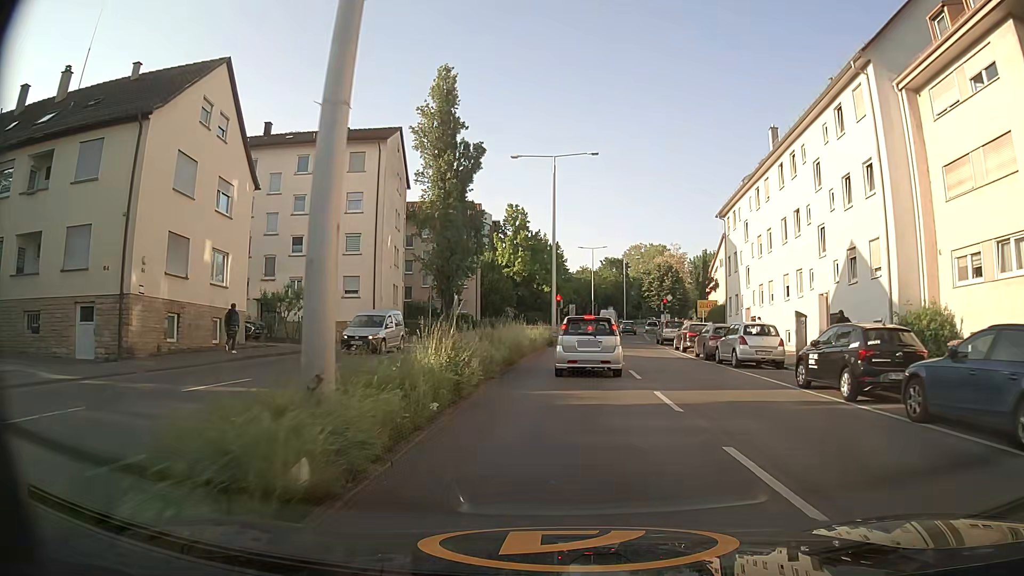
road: secondary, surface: asphalt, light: Day
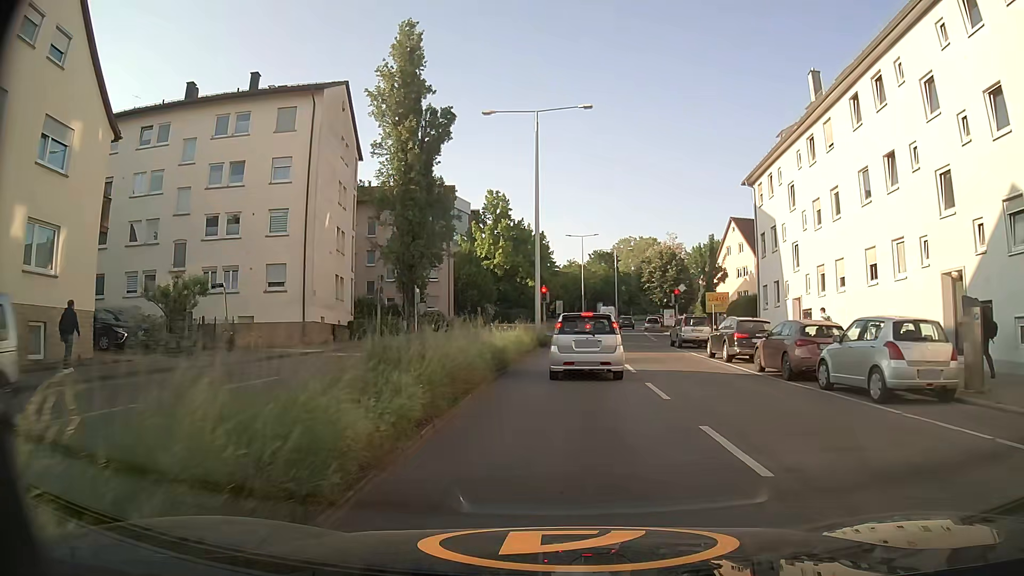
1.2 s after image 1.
(+0.1, +10.6) m; +1°
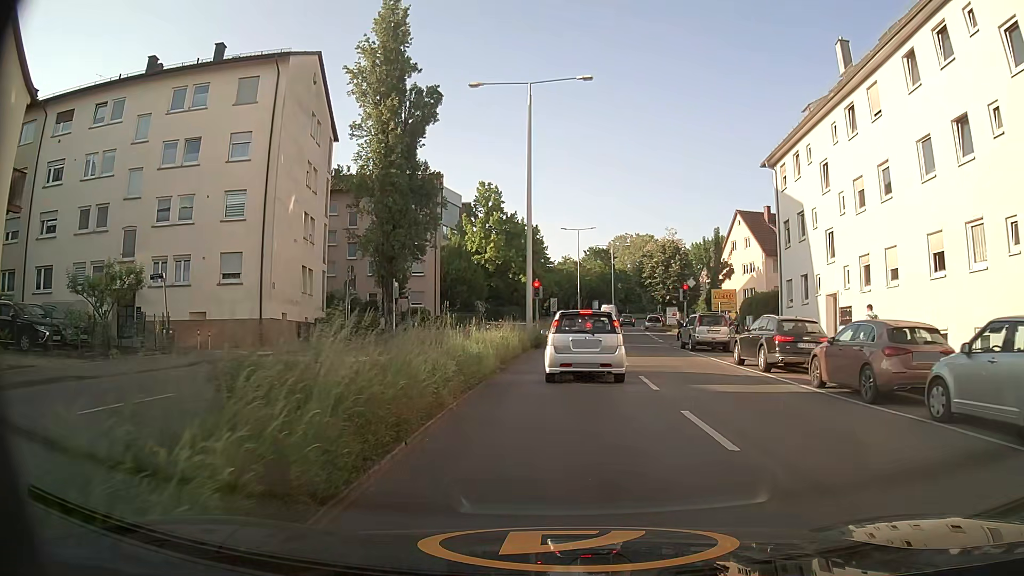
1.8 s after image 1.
(0.0, +4.6) m; 0°
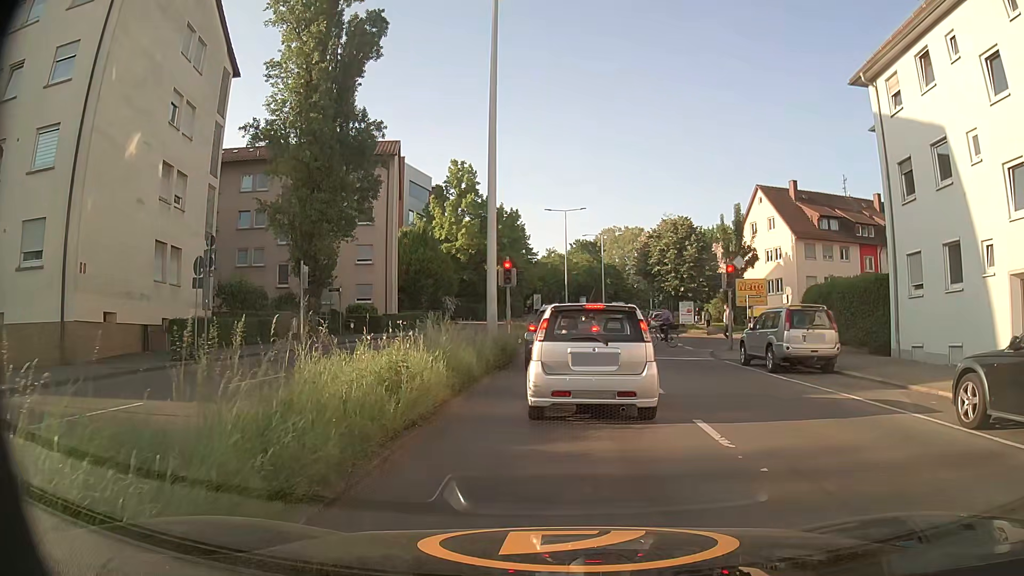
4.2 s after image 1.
(+0.2, +12.5) m; +3°
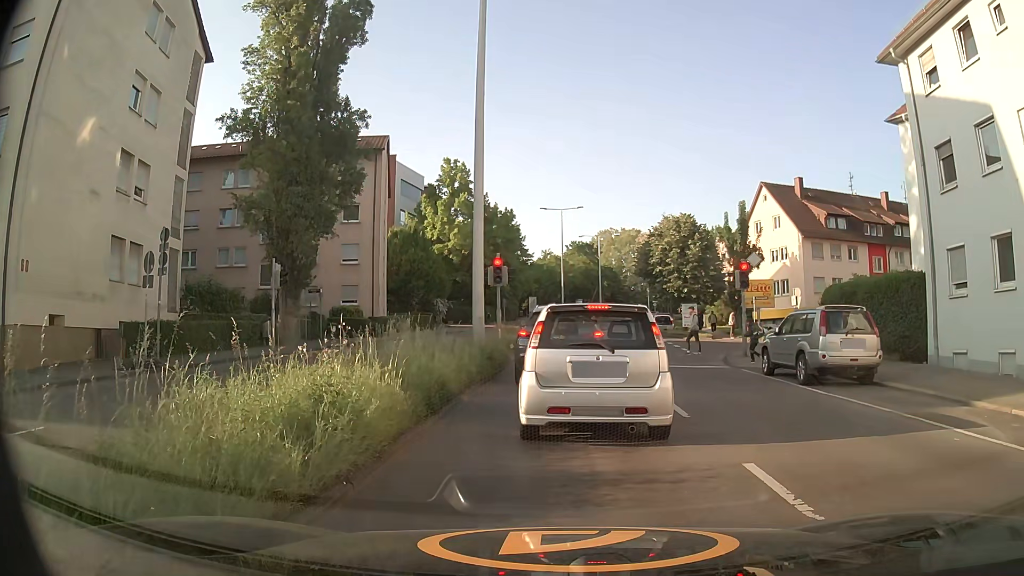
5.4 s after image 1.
(0.0, +2.4) m; 0°
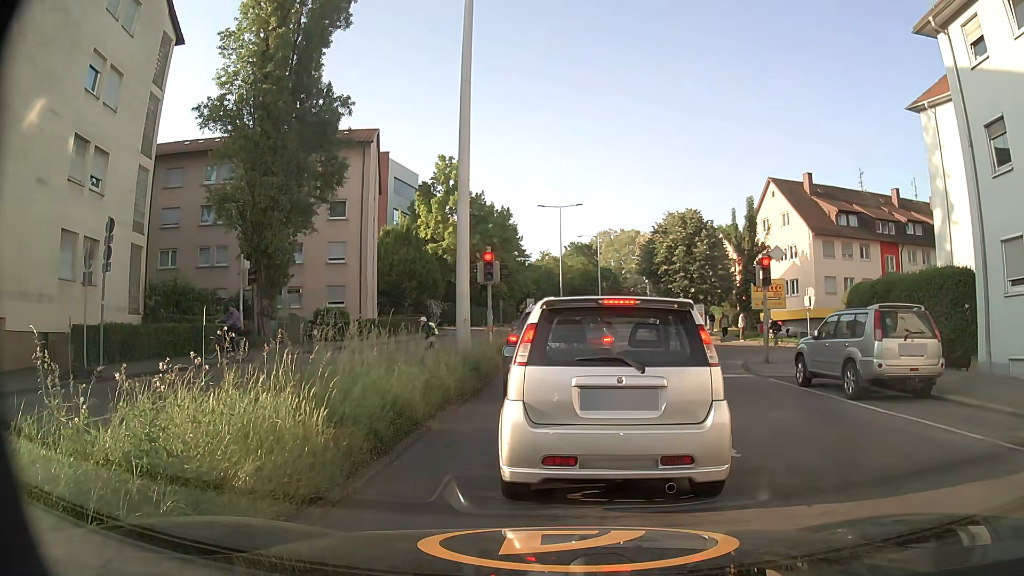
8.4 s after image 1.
(0.0, +2.6) m; 0°
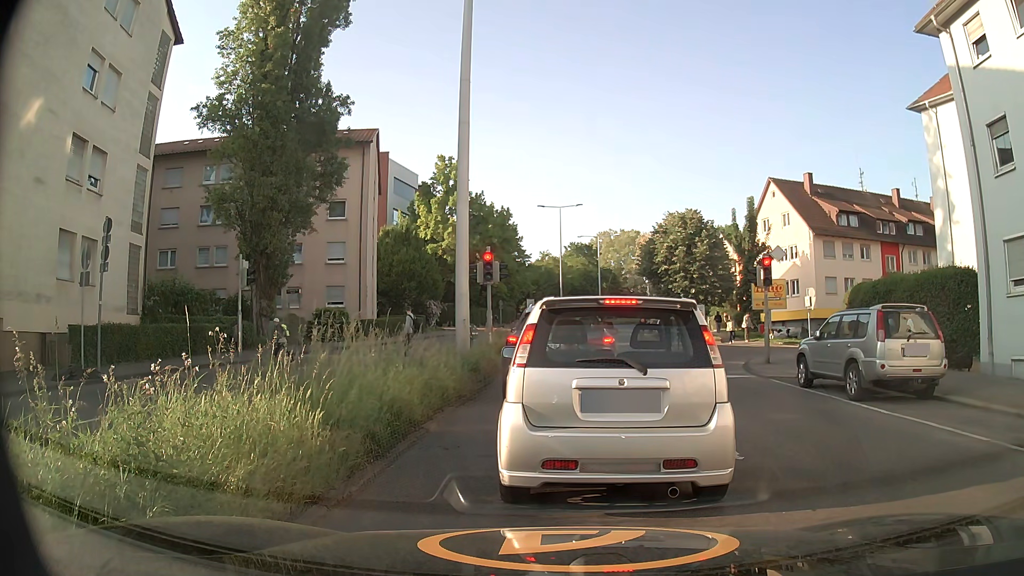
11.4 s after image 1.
(0.0, +0.2) m; 0°
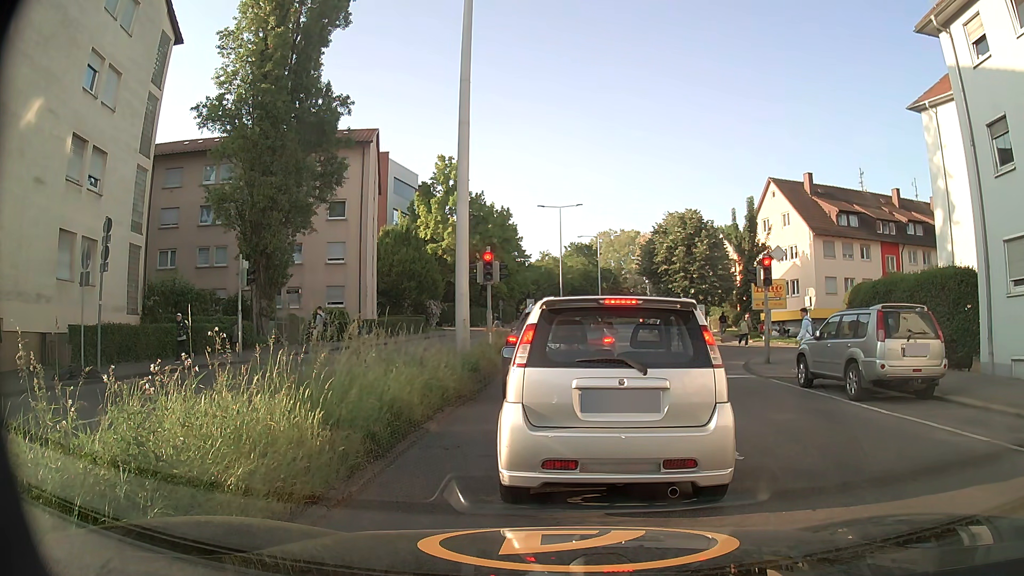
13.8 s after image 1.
(0.0, 0.0) m; 0°
(0, +10) (0, +20) (+1, +30) (+1, +40) (+1, +50) (+2, +60) (+3, +70) (+4, +80) (+5, +90) (+7, +100) m
